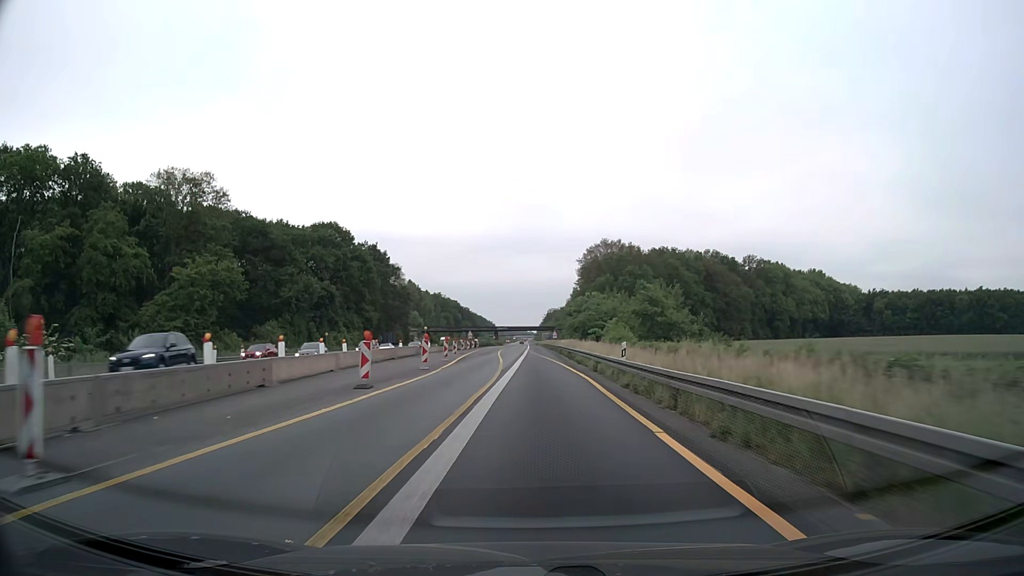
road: motorway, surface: asphalt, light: Day
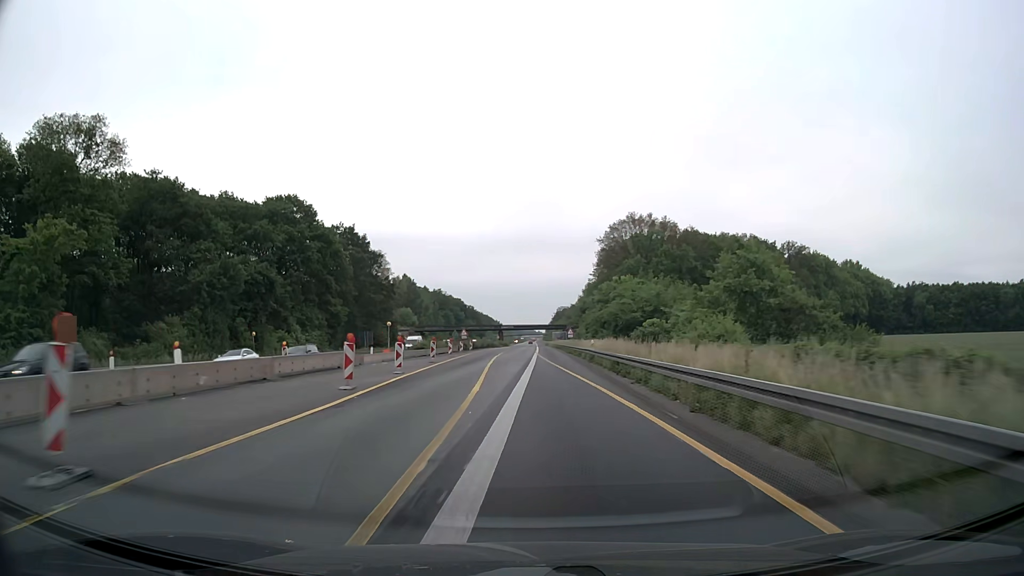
(0.0, +25.7) m; -1°
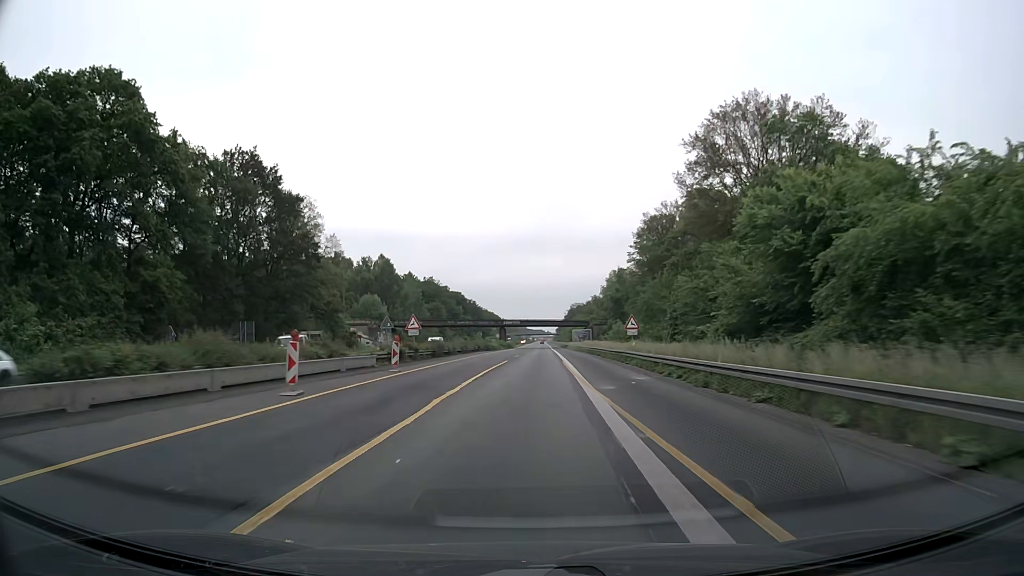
(-0.7, +51.8) m; -1°
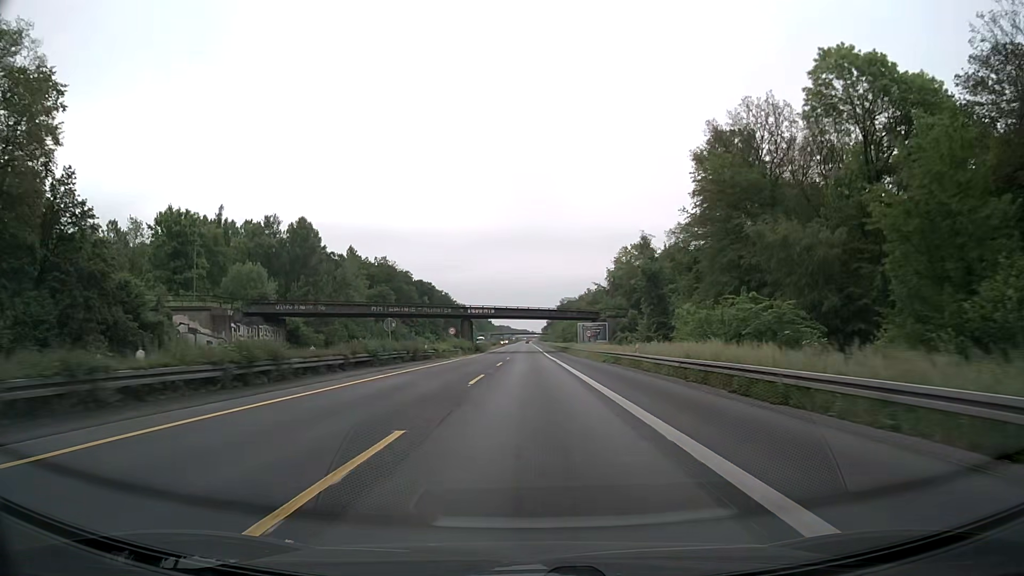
(+0.7, +55.1) m; +1°
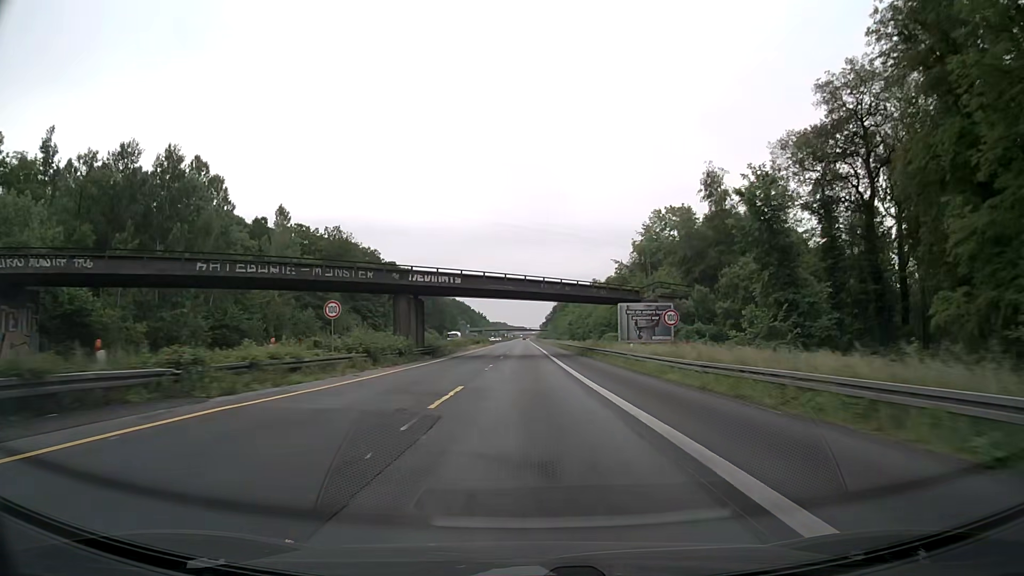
(+0.1, +44.1) m; 0°
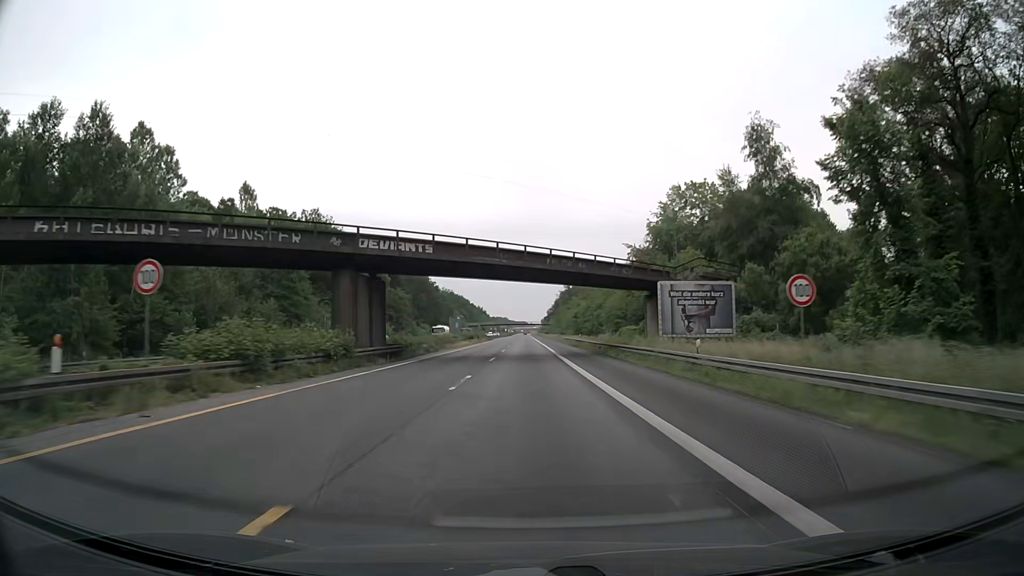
(0.0, +15.1) m; 0°
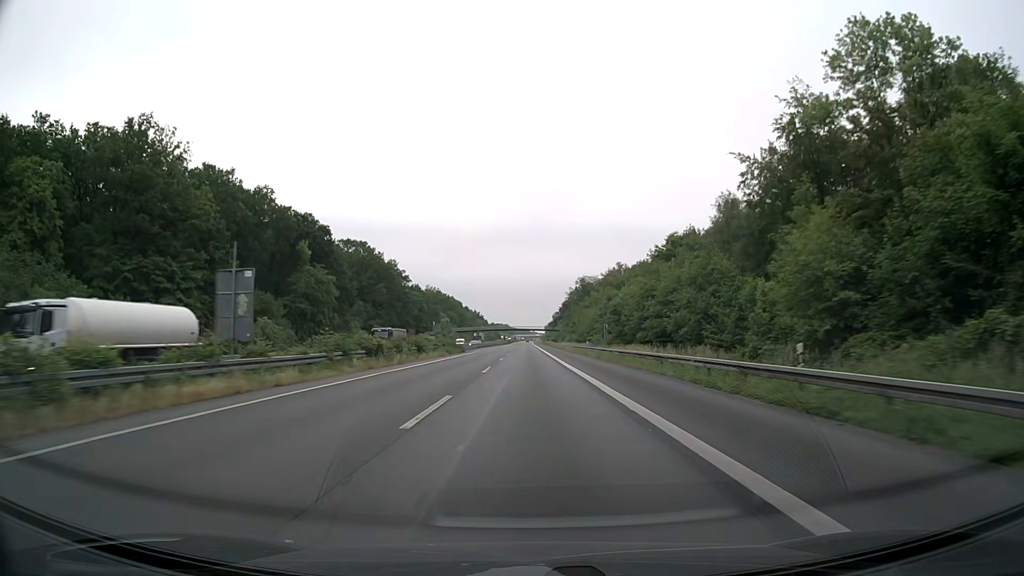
(-0.2, +61.4) m; 0°
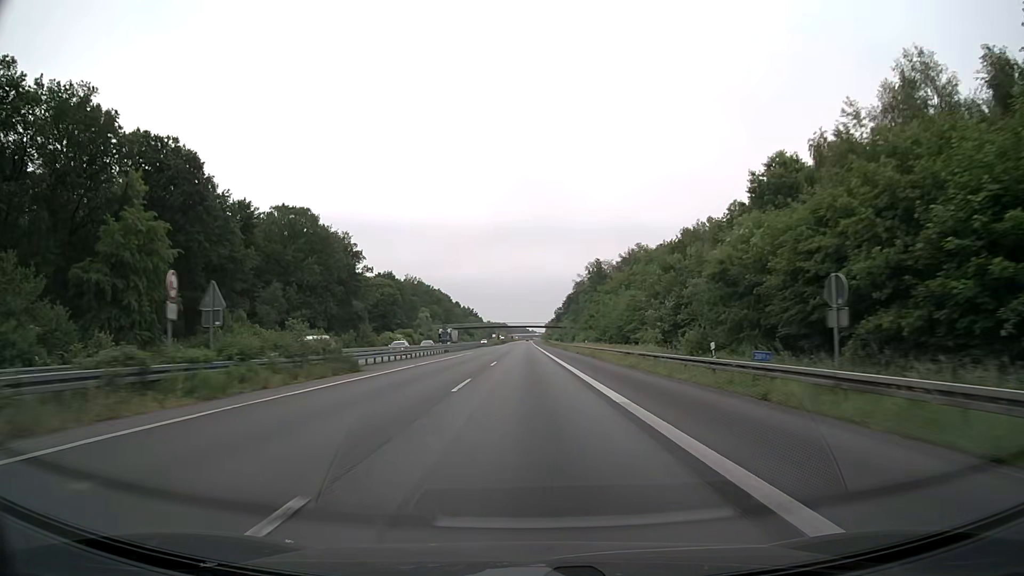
(-0.1, +46.6) m; 0°
(0, +10) (0, +20) (0, +30) (0, +40) (0, +50) (0, +60) (0, +70) (0, +80) (0, +90) (0, +100) m
